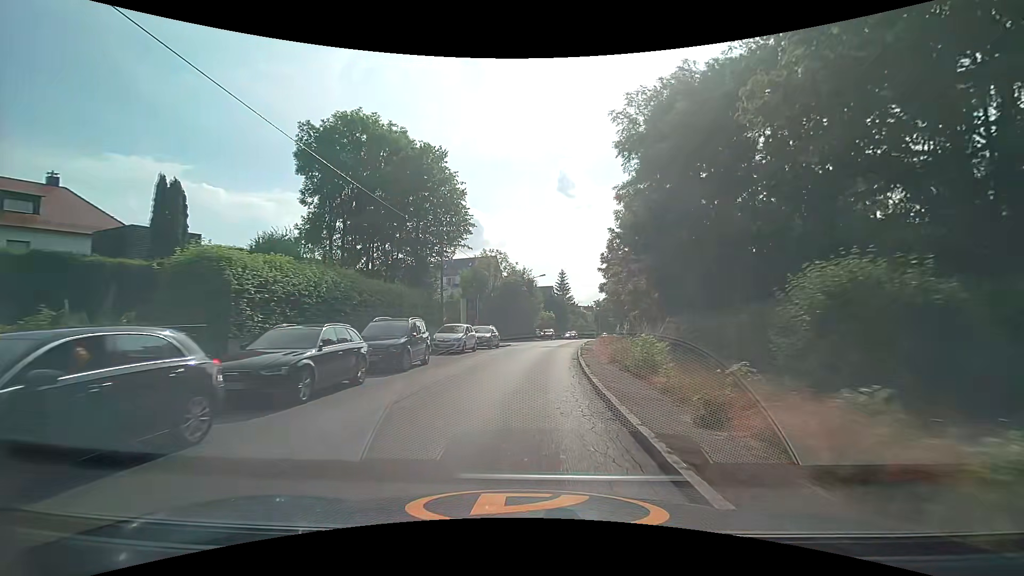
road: tertiary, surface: asphalt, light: Day
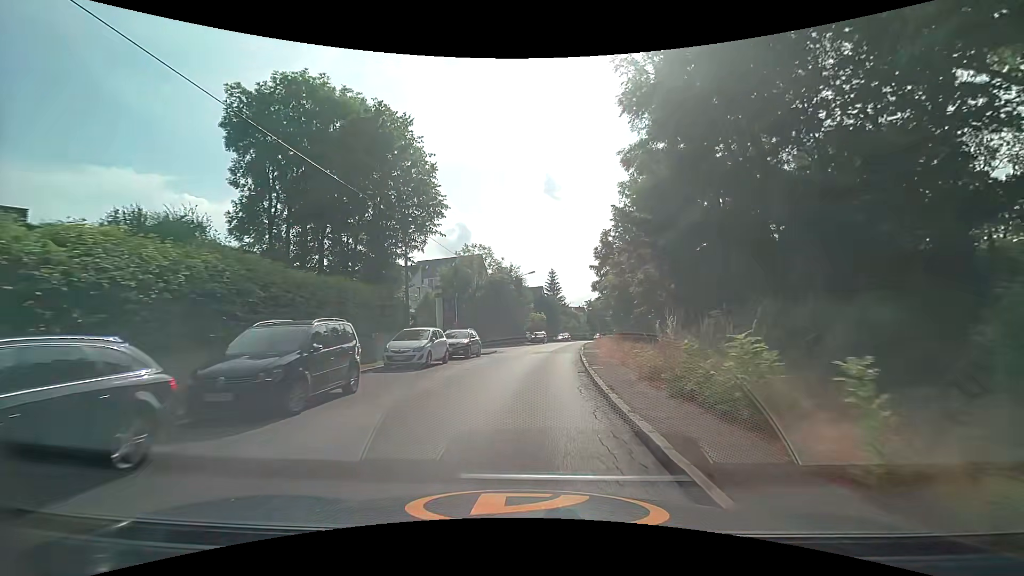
(+0.1, +6.5) m; +1°
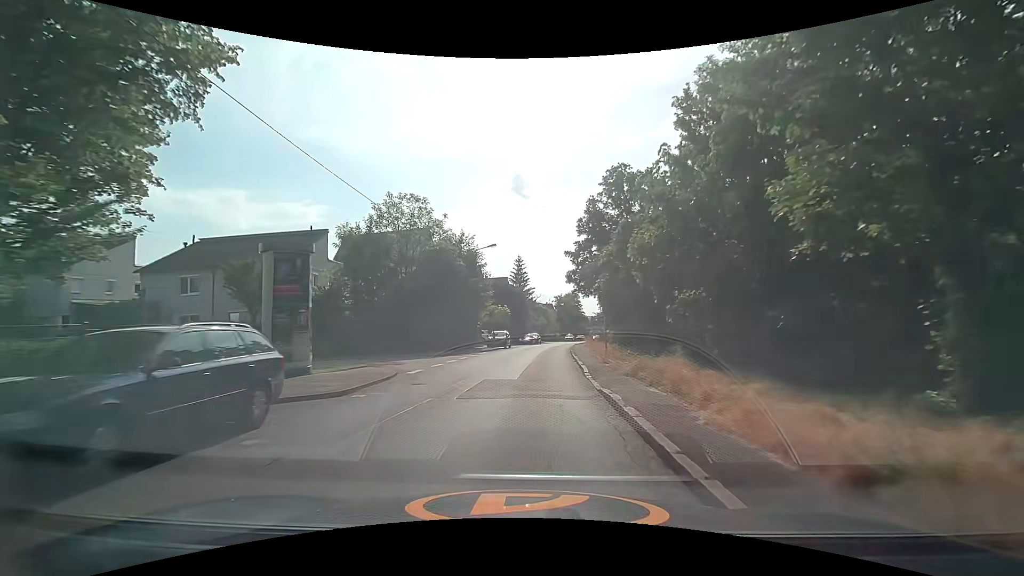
(+0.4, +19.3) m; +4°
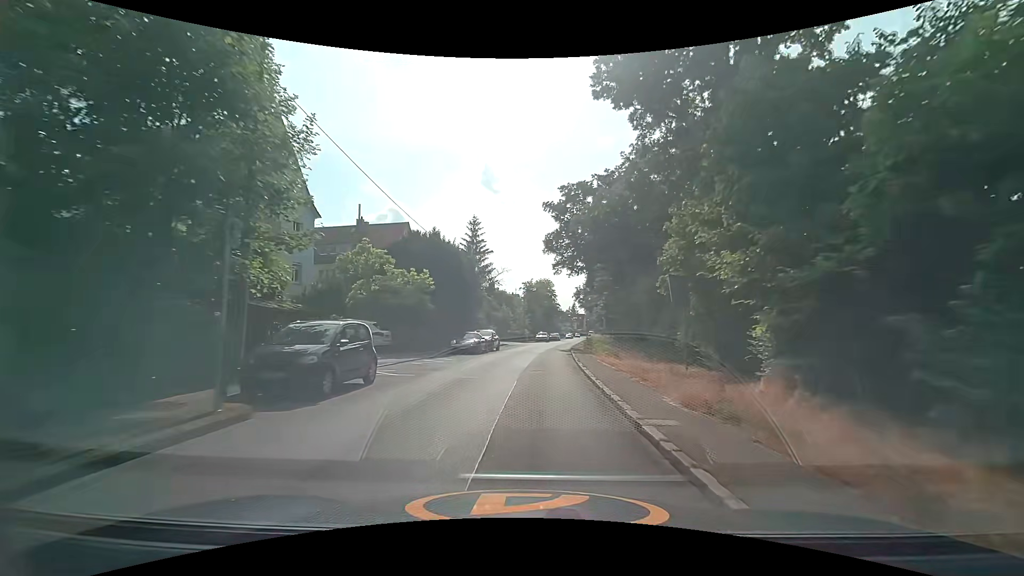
(+1.1, +32.4) m; +4°
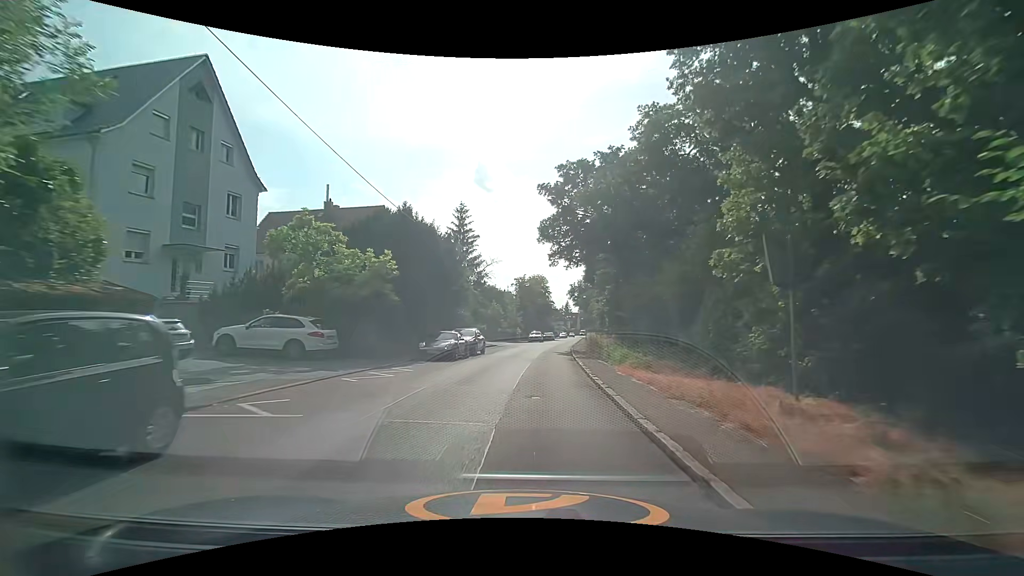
(0.0, +6.7) m; 0°
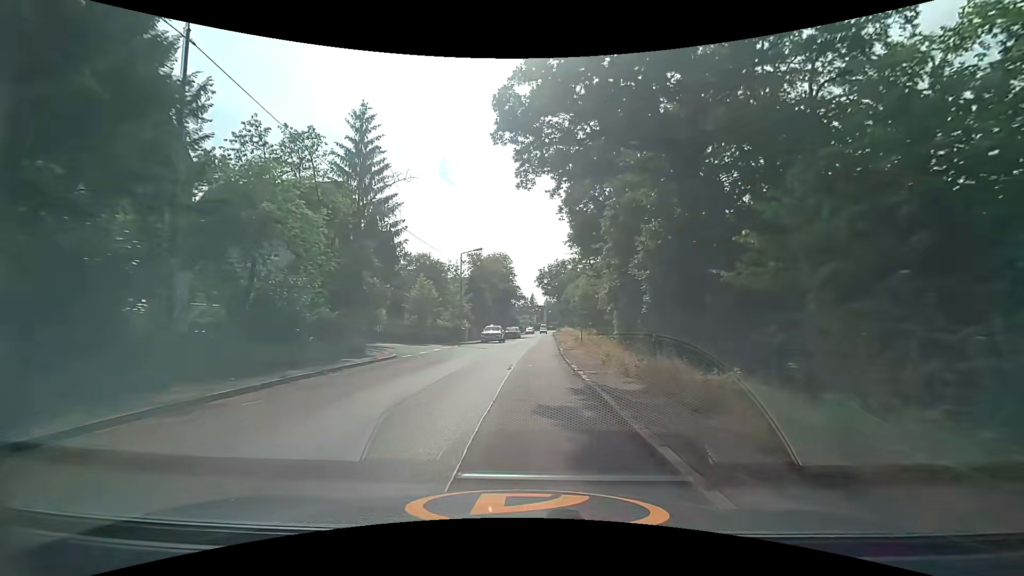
(+1.1, +26.8) m; +5°
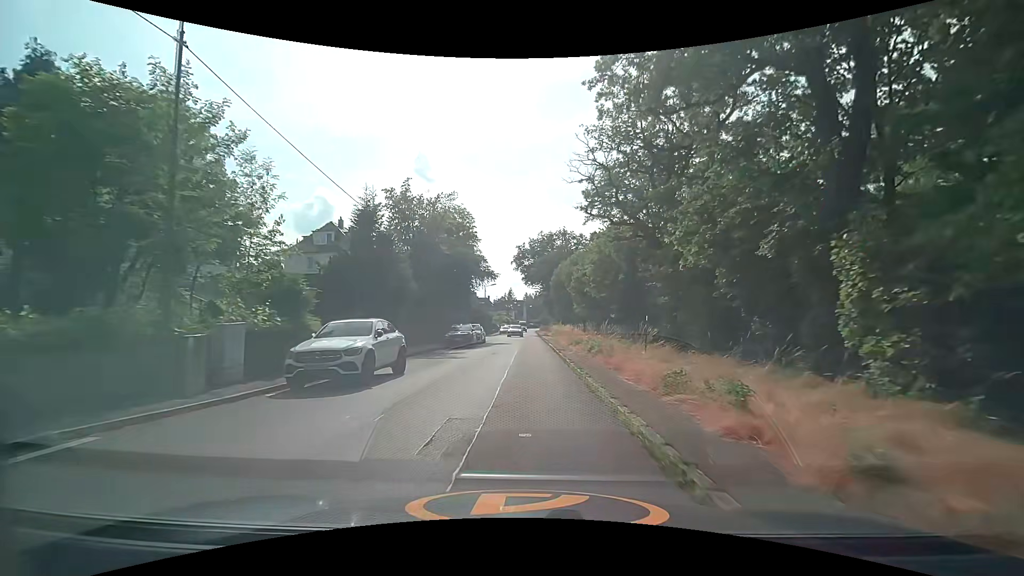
(+0.5, +34.1) m; +2°
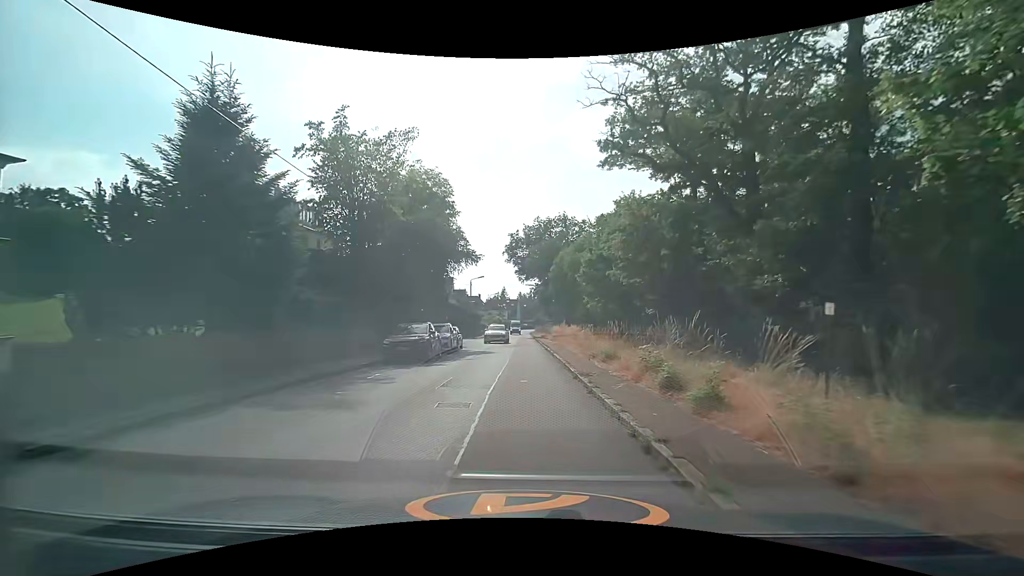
(+0.1, +13.0) m; +1°
(0, +10) (0, +20) (0, +30) (0, +40) (-1, +50) (-1, +60) (-1, +70) (-1, +80) (-1, +90) (-1, +100) m
